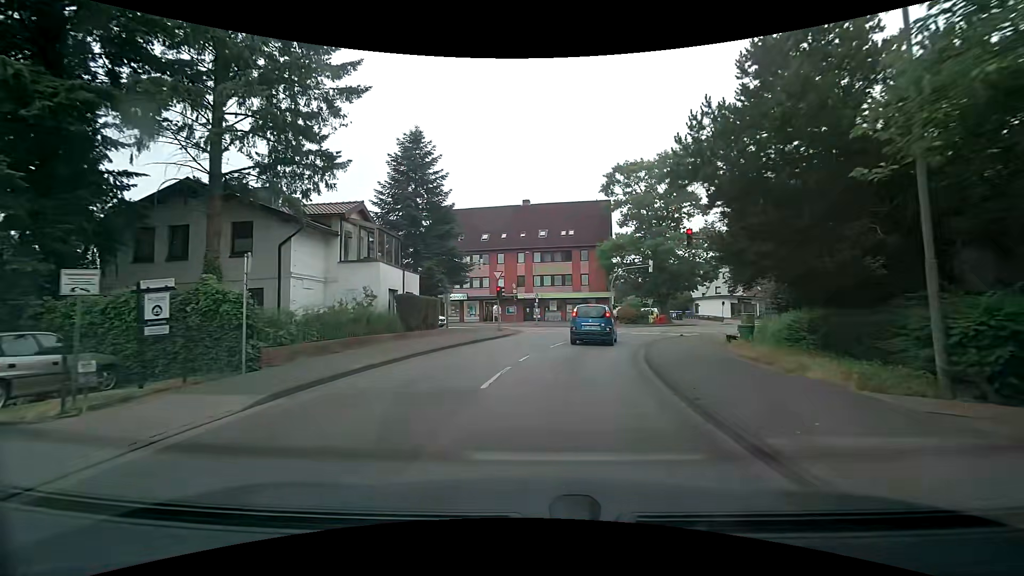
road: residential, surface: asphalt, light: Day
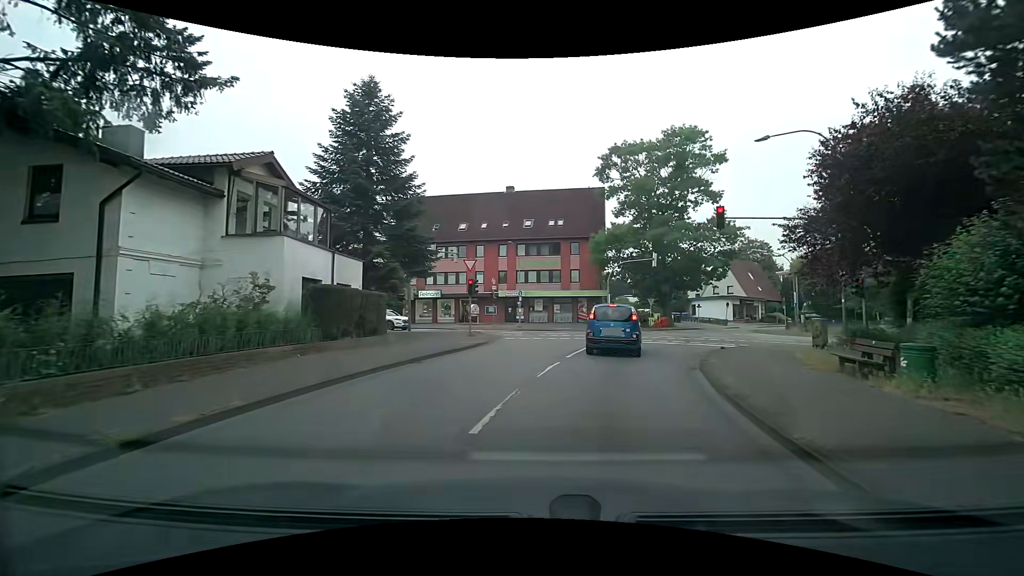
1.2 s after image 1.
(0.0, +7.5) m; +2°
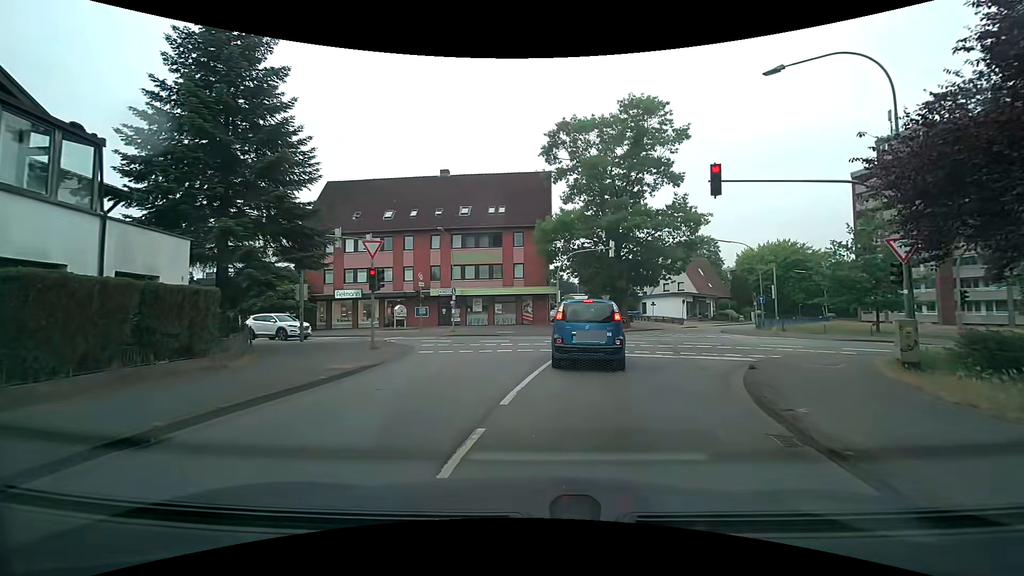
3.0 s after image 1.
(+0.3, +7.3) m; +4°
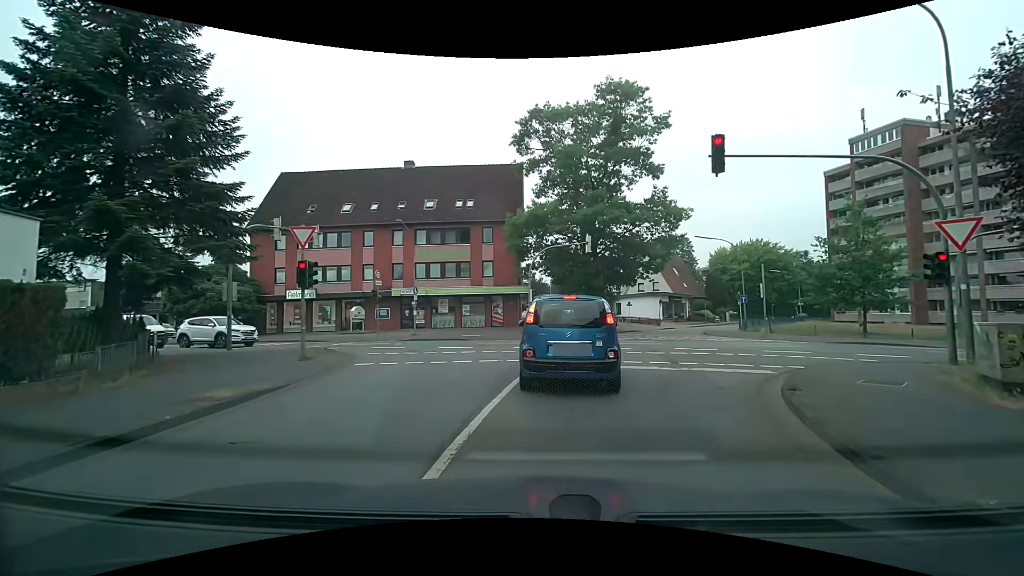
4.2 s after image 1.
(+0.2, +3.3) m; +2°
